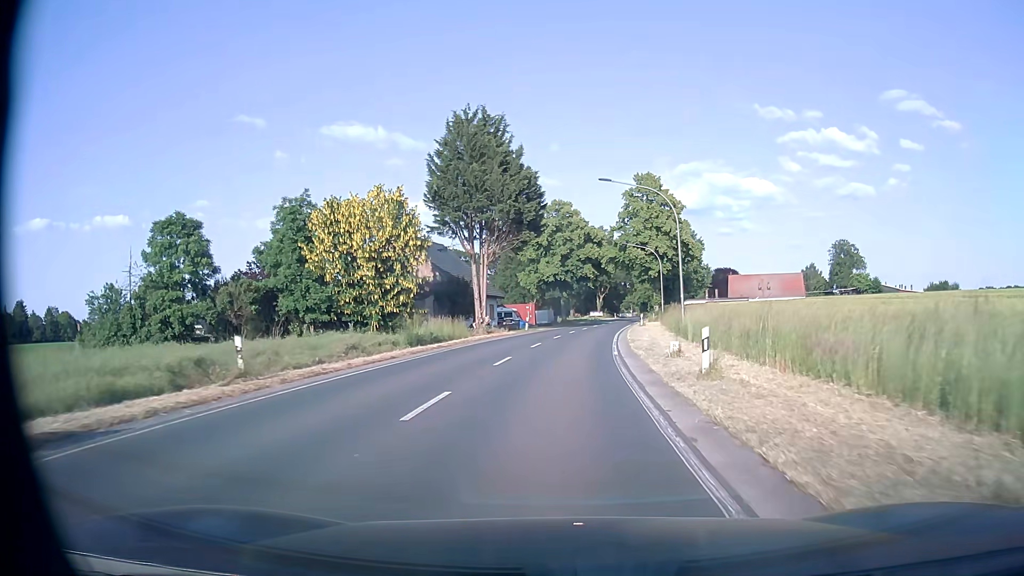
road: secondary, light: Day
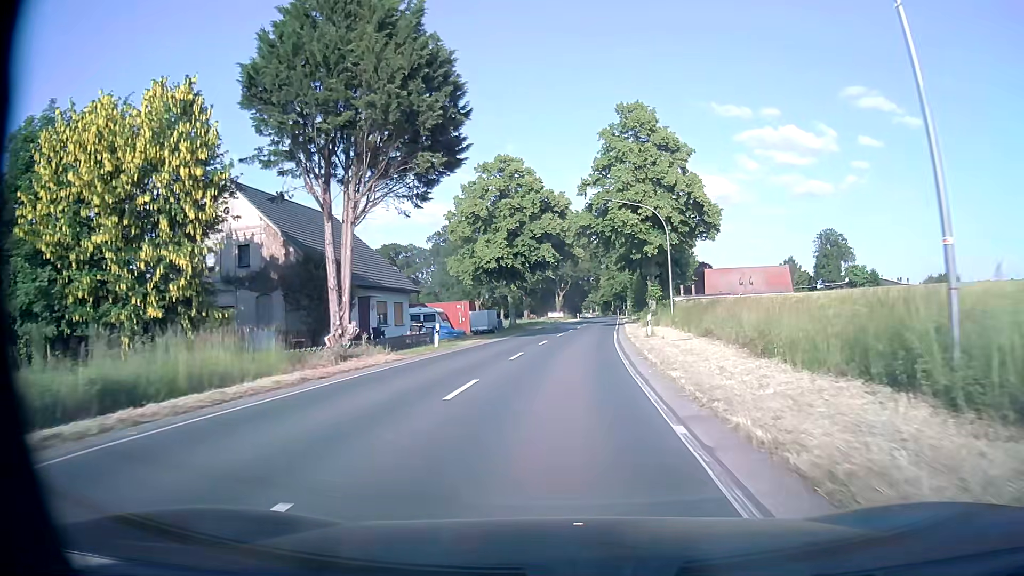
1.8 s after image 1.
(+0.8, +24.2) m; +4°
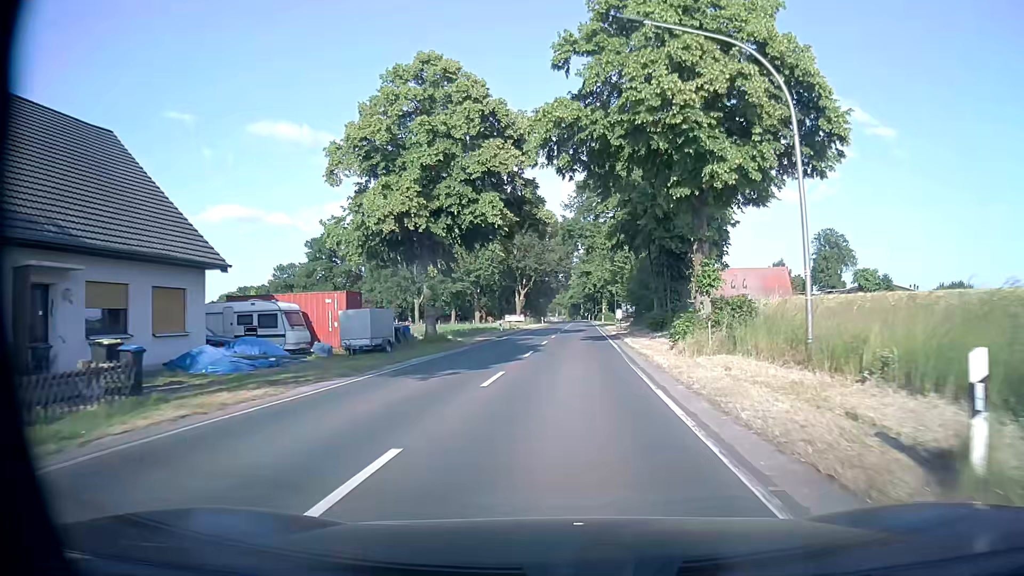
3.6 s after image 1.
(+0.6, +24.2) m; +3°
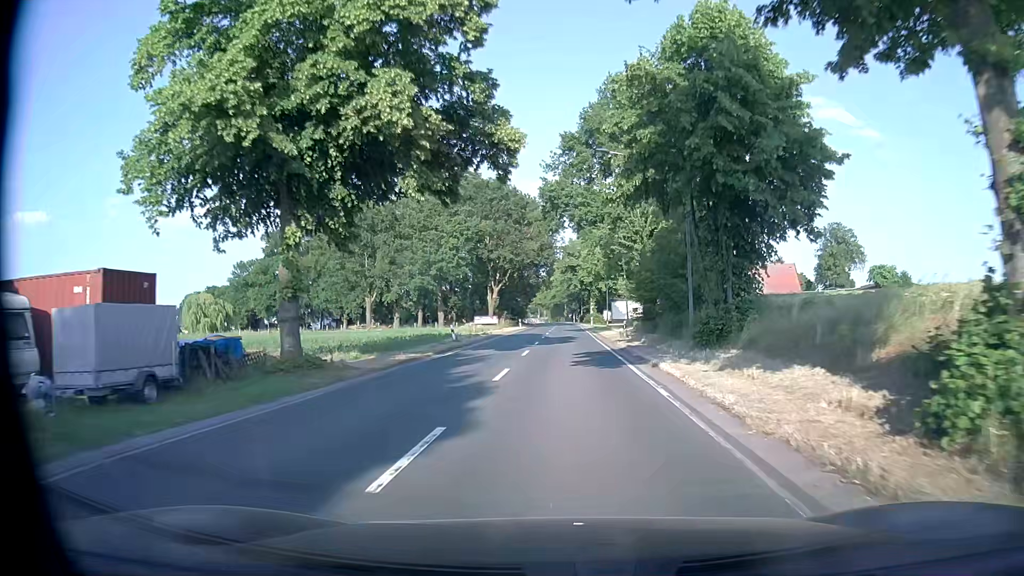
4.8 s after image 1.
(+0.3, +16.2) m; +1°
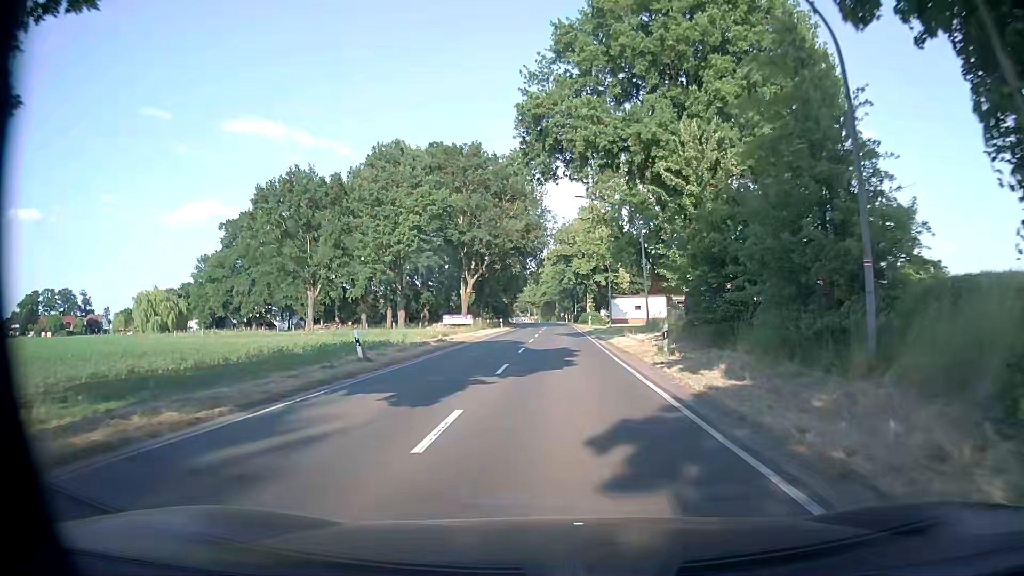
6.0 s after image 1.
(+0.2, +16.2) m; +1°
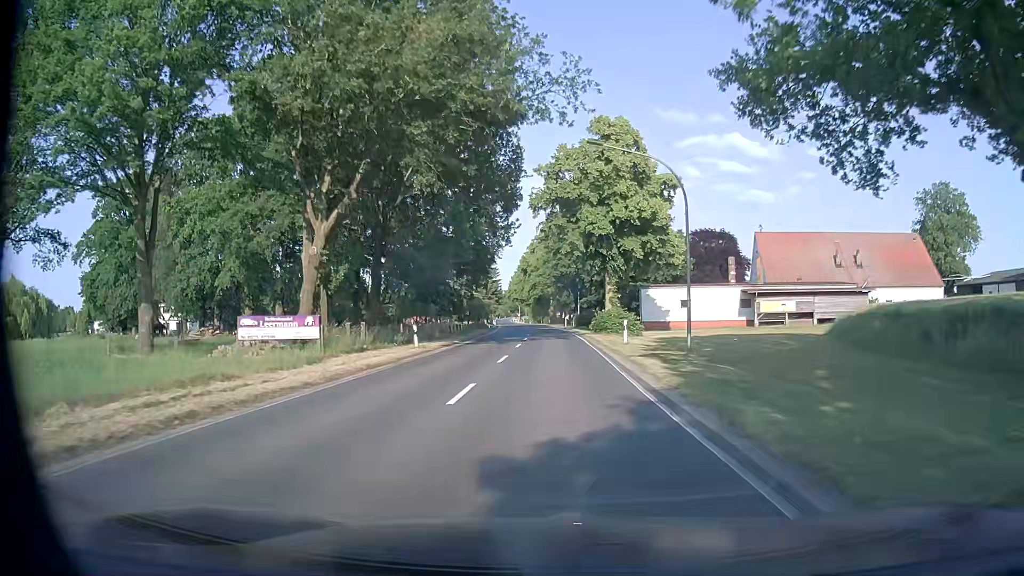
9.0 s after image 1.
(+0.1, +40.6) m; 0°
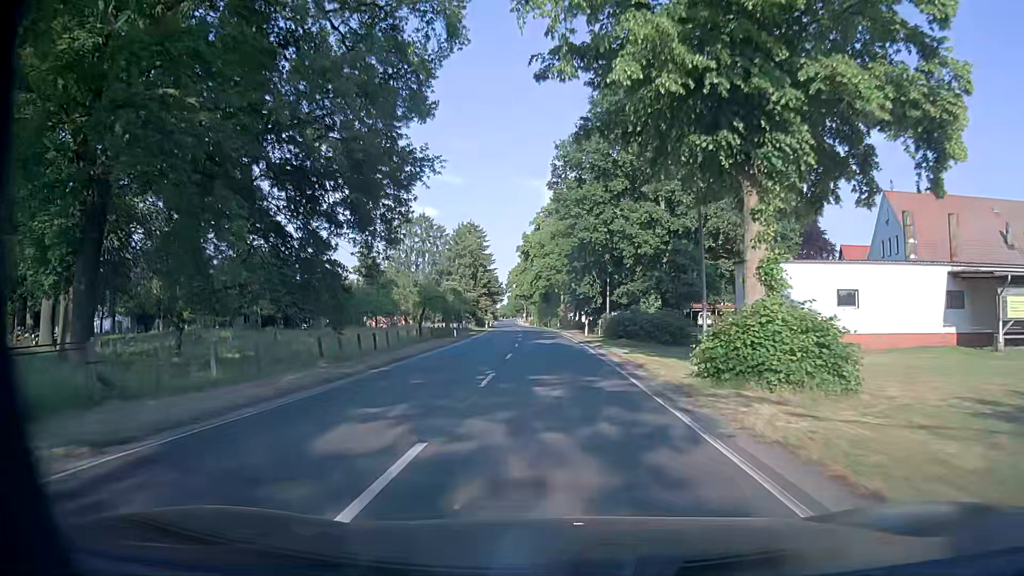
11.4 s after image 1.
(-0.2, +32.5) m; -1°
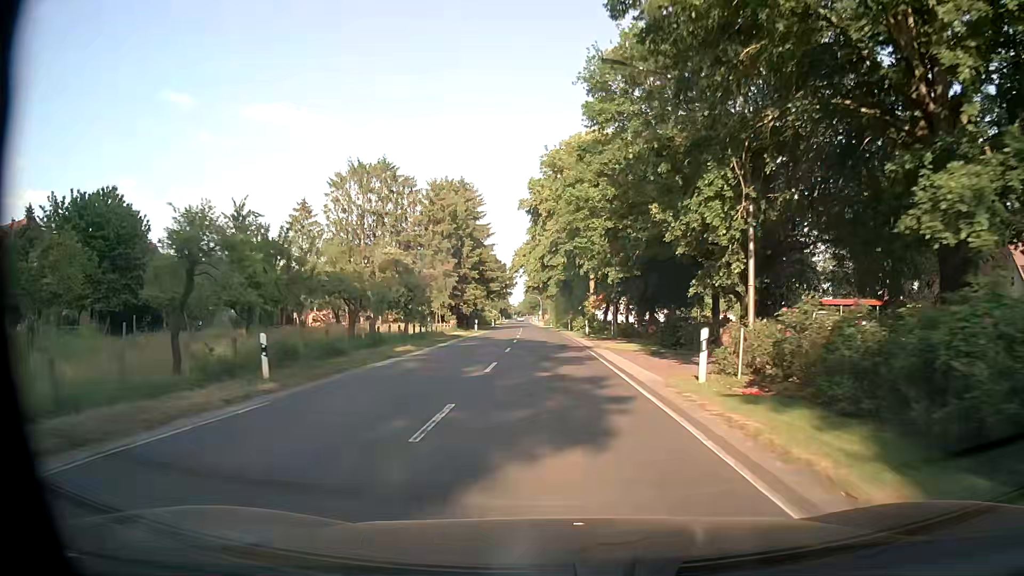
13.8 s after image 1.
(-0.5, +32.4) m; -2°
(0, +10) (0, +20) (0, +30) (0, +40) (-1, +50) (-1, +60) (-1, +70) (-2, +80) (-2, +90) (-2, +100) m
